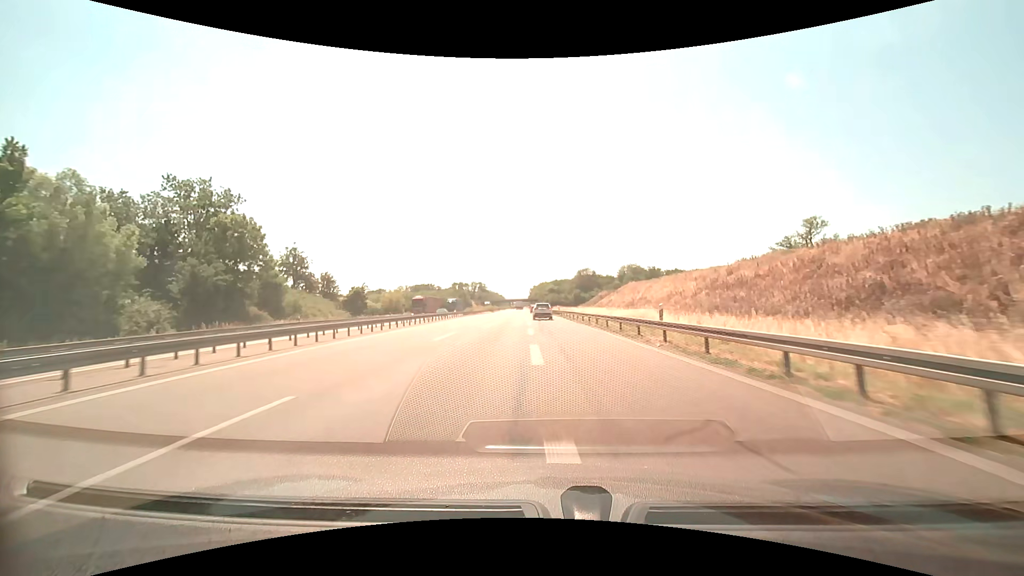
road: motorway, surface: asphalt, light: Day
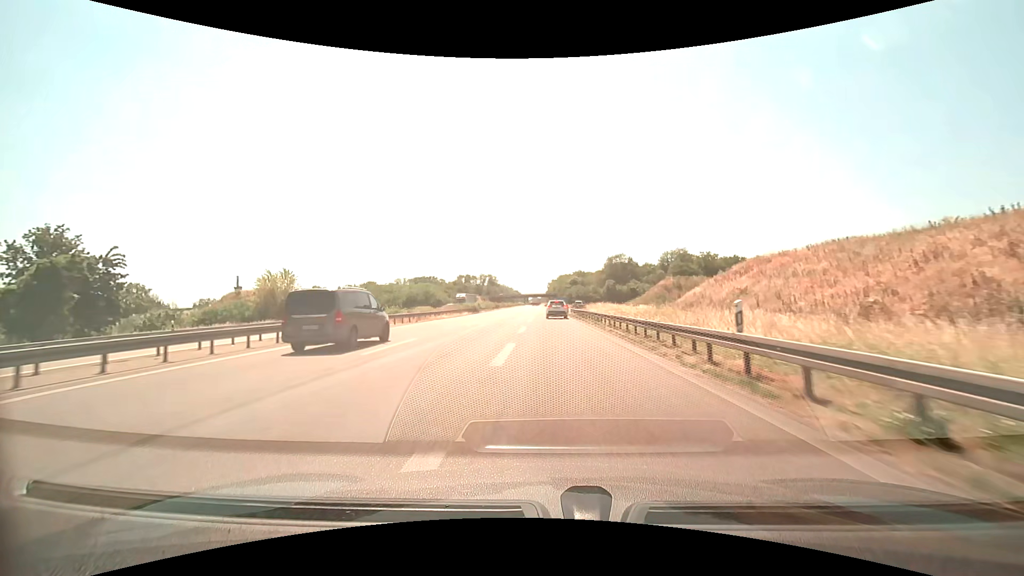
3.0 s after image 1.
(-1.1, +60.2) m; -2°
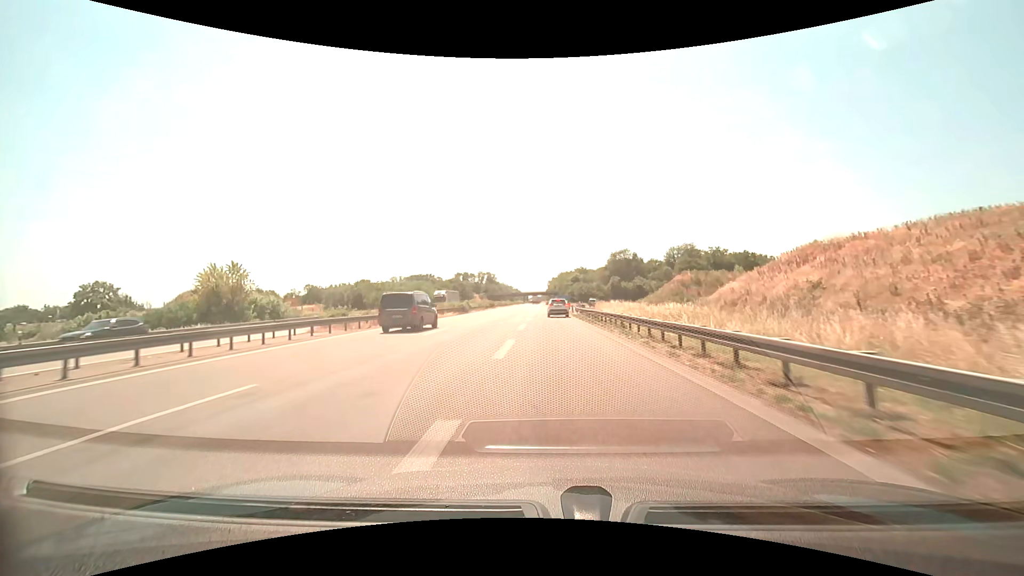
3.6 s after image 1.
(0.0, +10.8) m; 0°
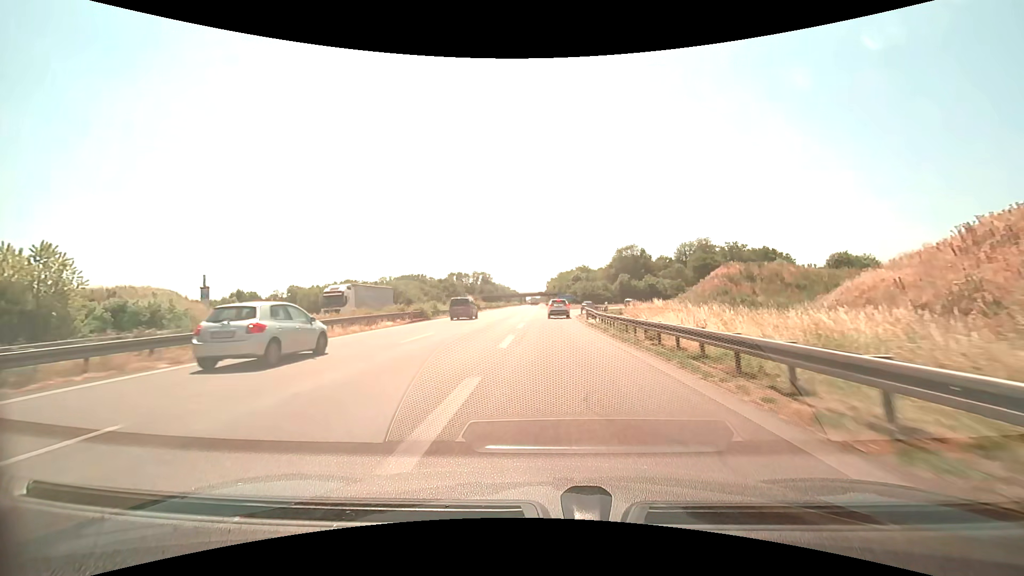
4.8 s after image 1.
(0.0, +20.5) m; 0°
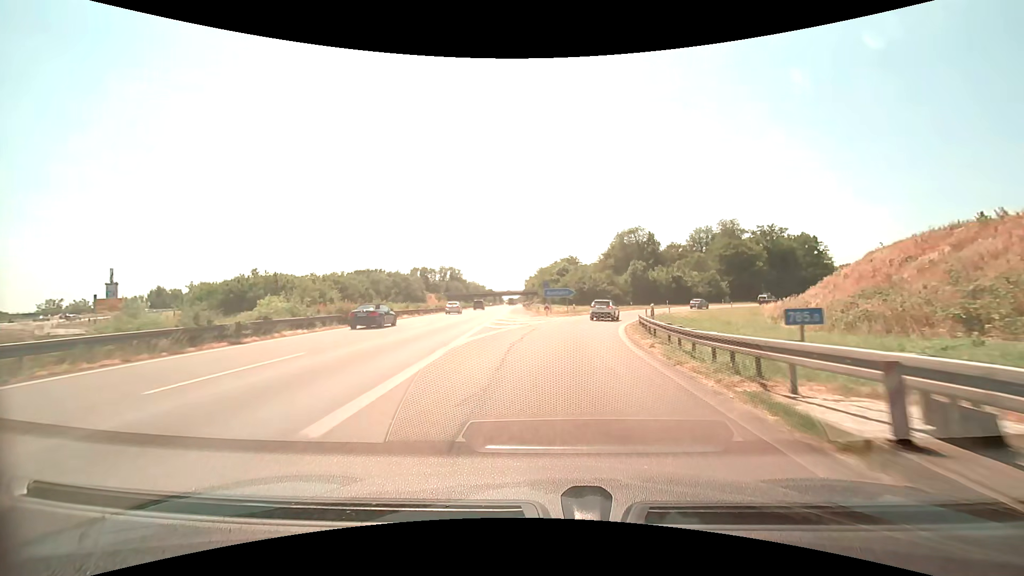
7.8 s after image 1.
(+0.5, +45.7) m; +3°
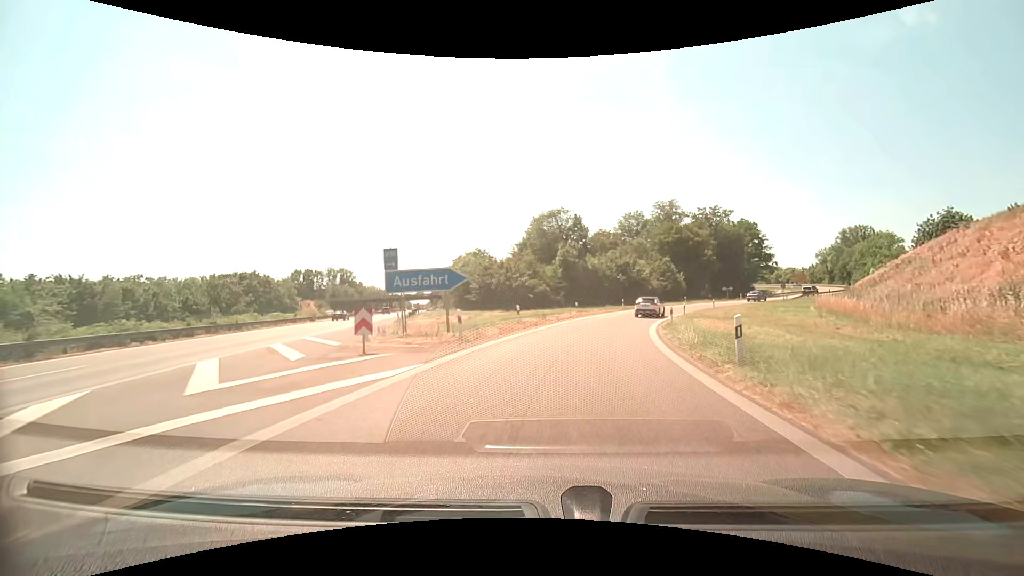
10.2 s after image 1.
(+2.4, +32.9) m; +10°
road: motorway_link
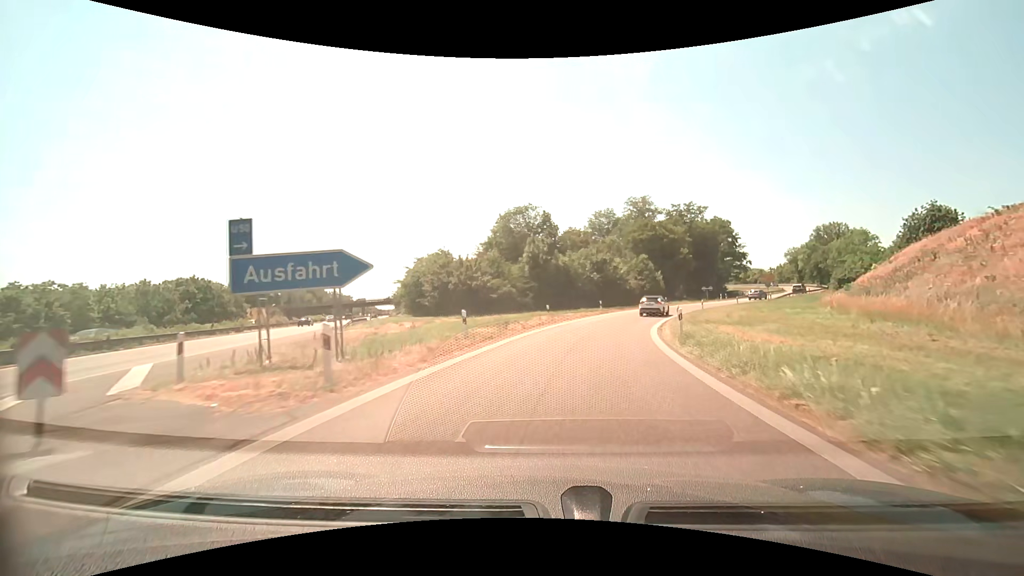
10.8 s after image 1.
(+0.3, +8.1) m; +3°
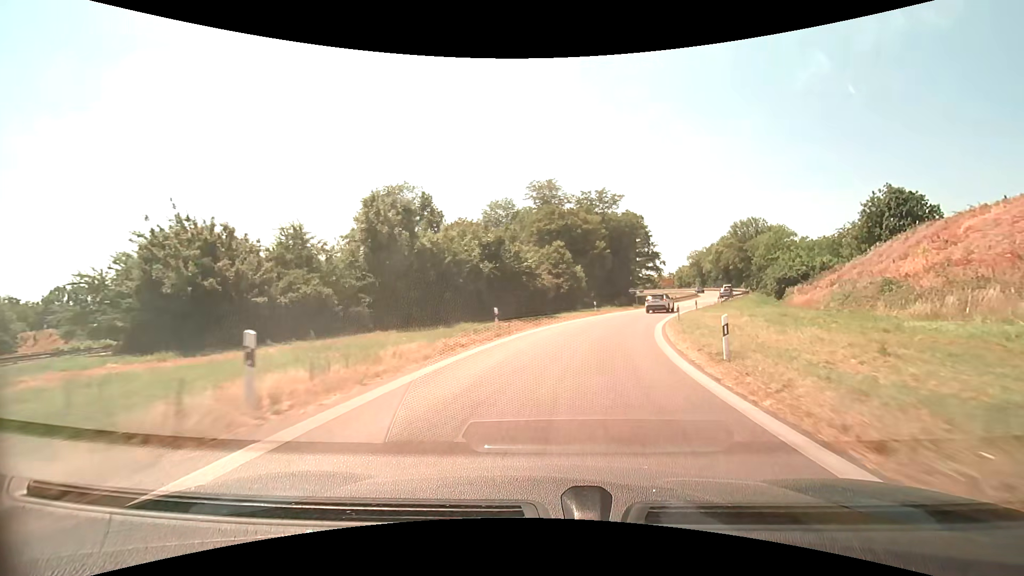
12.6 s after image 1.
(+2.5, +24.2) m; +12°
(0, +10) (+2, +20) (+4, +30) (+7, +39) (+11, +48) (+16, +57) (+20, +66) (+25, +75) (+29, +84) (+33, +93) m
